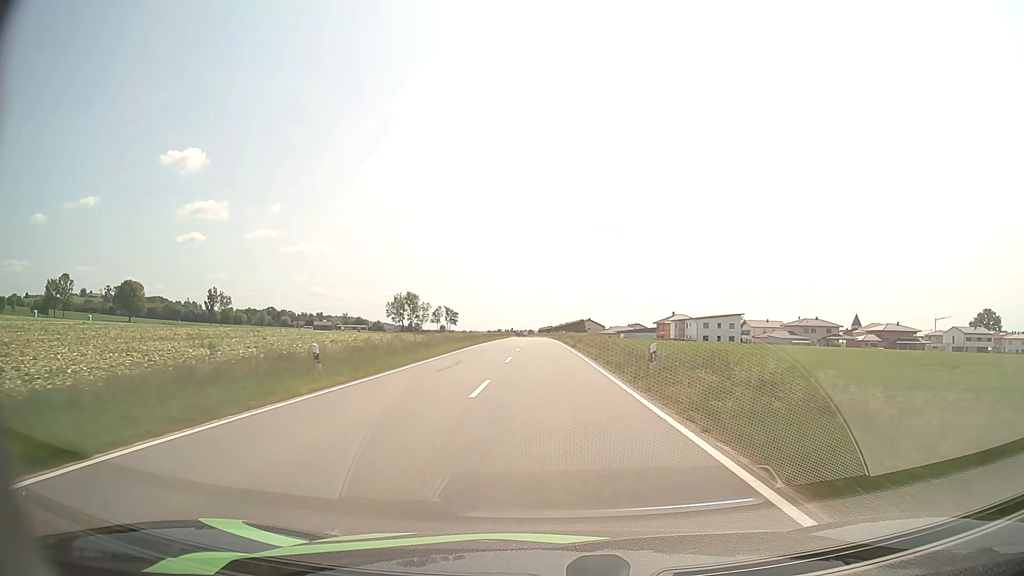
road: tertiary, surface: asphalt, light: Day
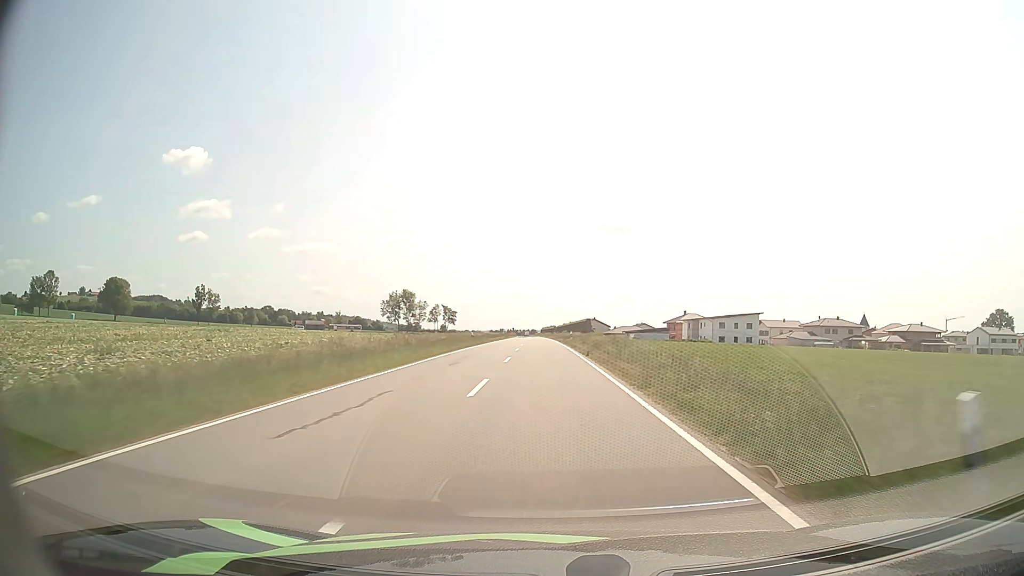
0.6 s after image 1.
(-0.1, +12.5) m; 0°
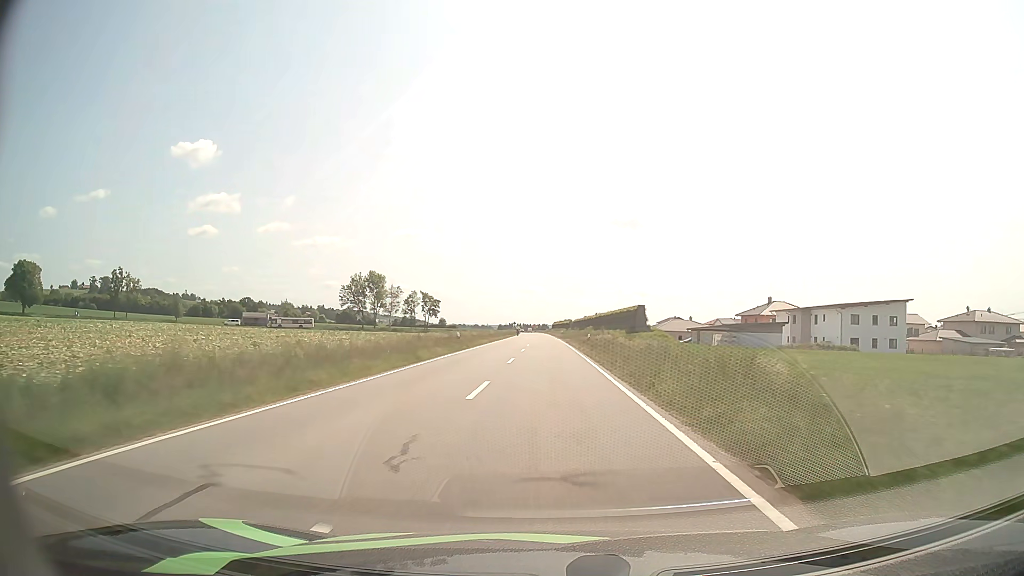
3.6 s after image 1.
(-0.6, +62.2) m; -1°
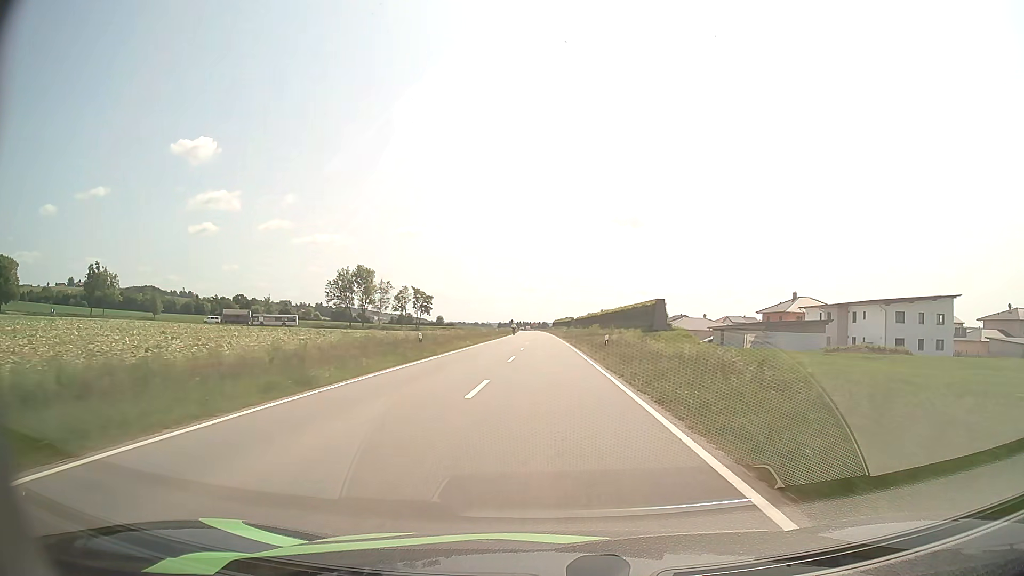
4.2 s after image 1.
(0.0, +12.4) m; 0°
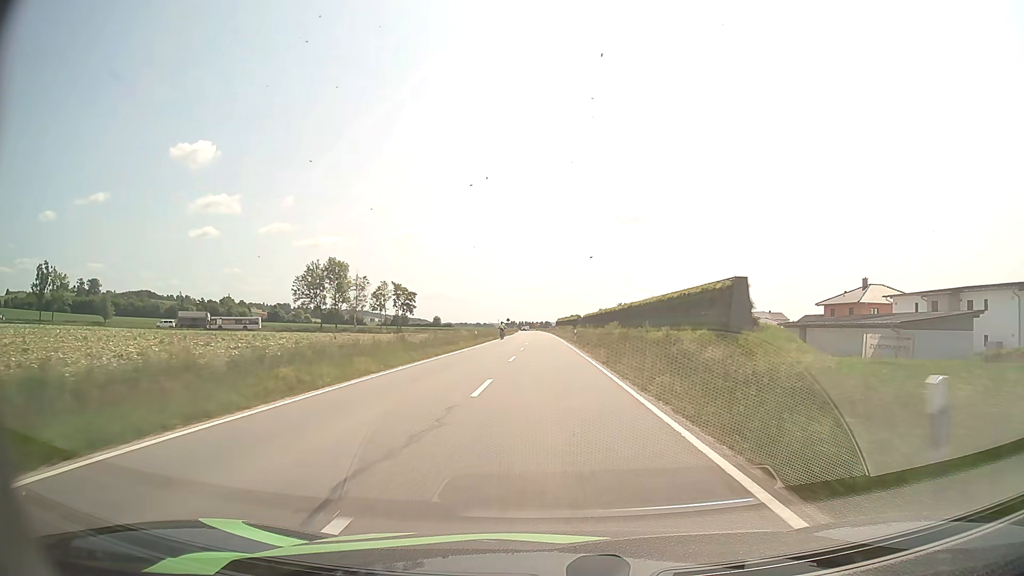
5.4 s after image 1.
(0.0, +24.9) m; 0°
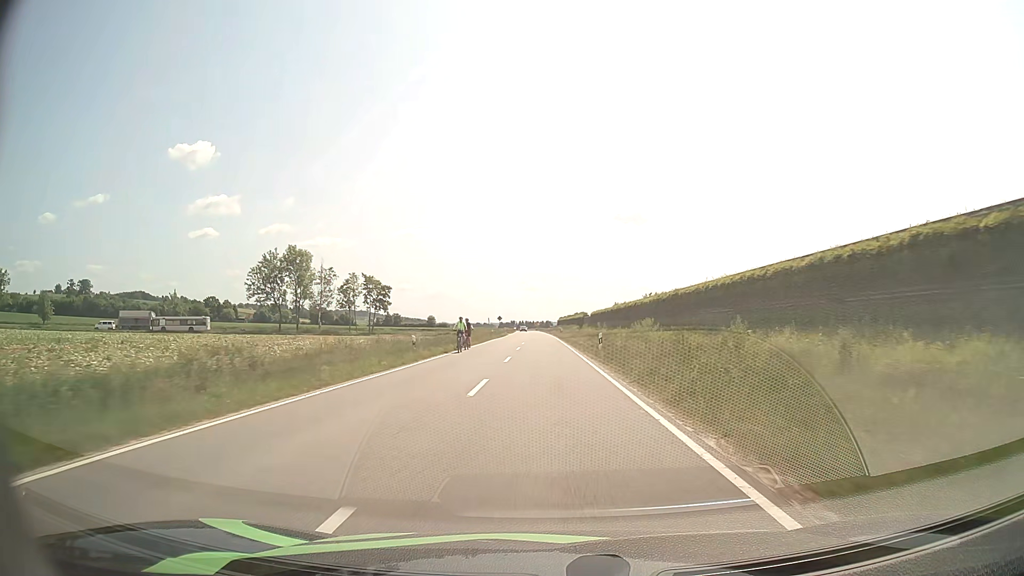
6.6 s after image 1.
(0.0, +24.8) m; 0°
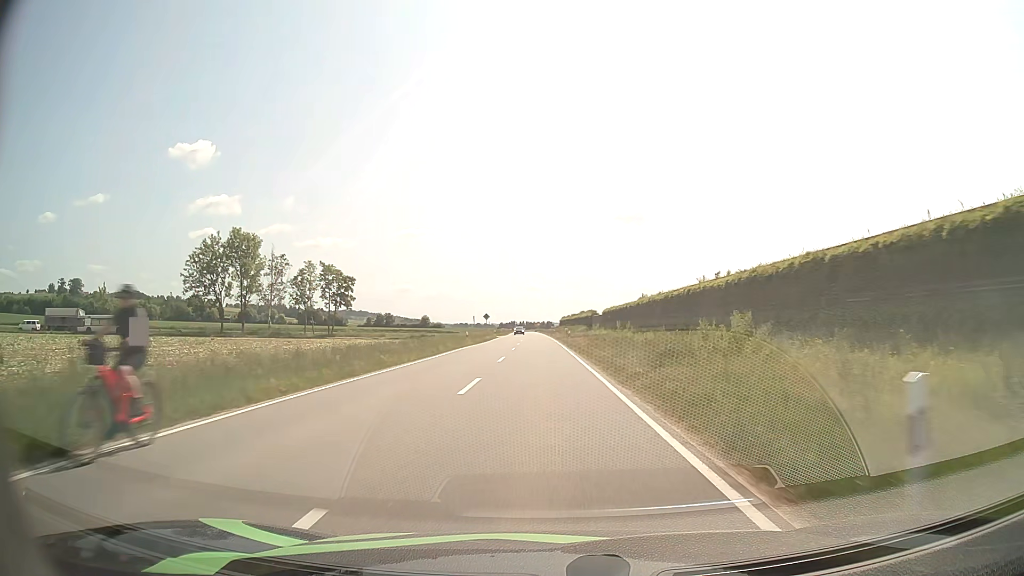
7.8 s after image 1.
(0.0, +24.6) m; 0°
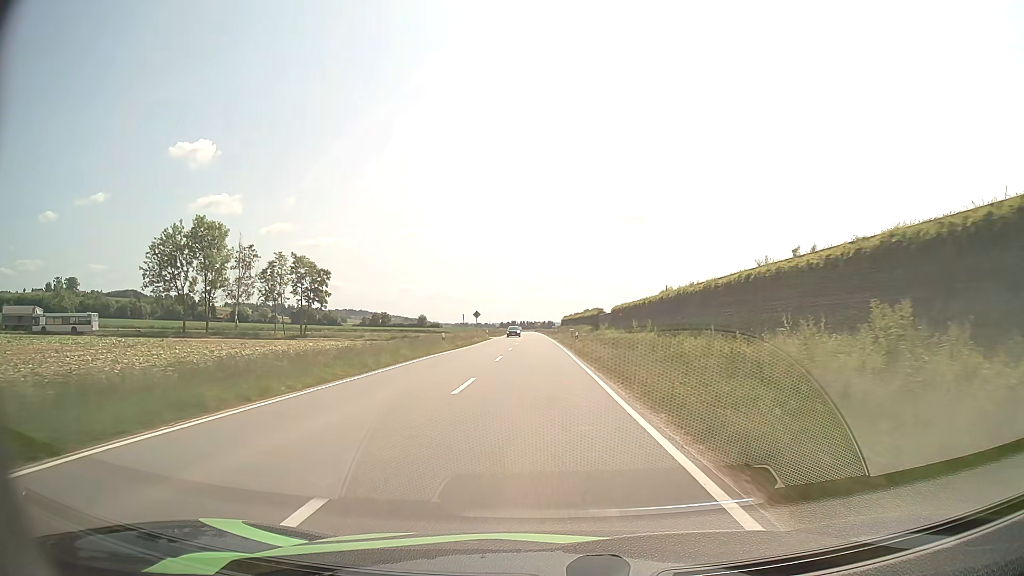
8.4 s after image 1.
(0.0, +12.3) m; 0°
(0, +10) (0, +20) (0, +30) (0, +40) (-1, +50) (-1, +60) (-1, +70) (-1, +80) (-1, +90) (-2, +100) m
